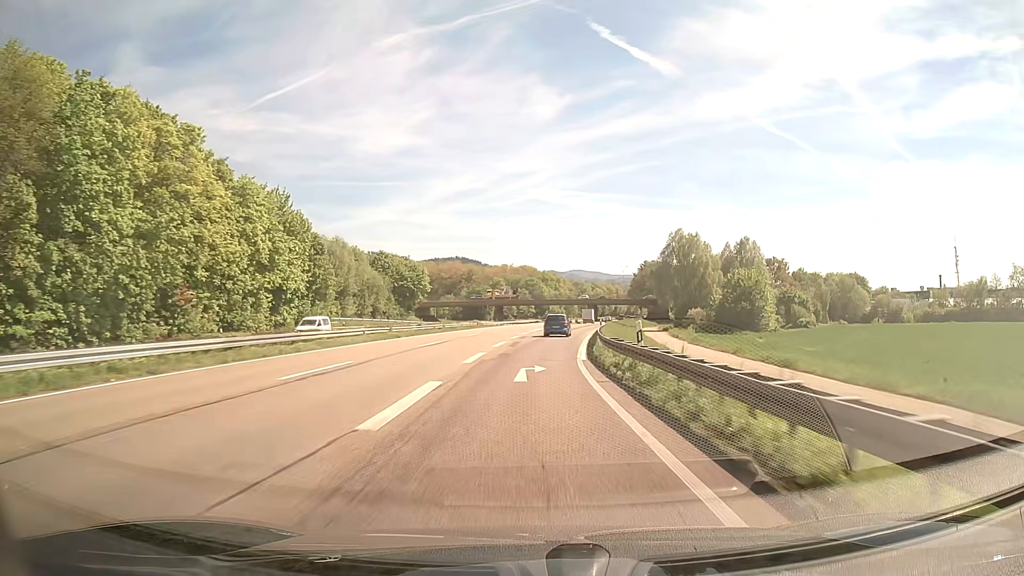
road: trunk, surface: asphalt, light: Day
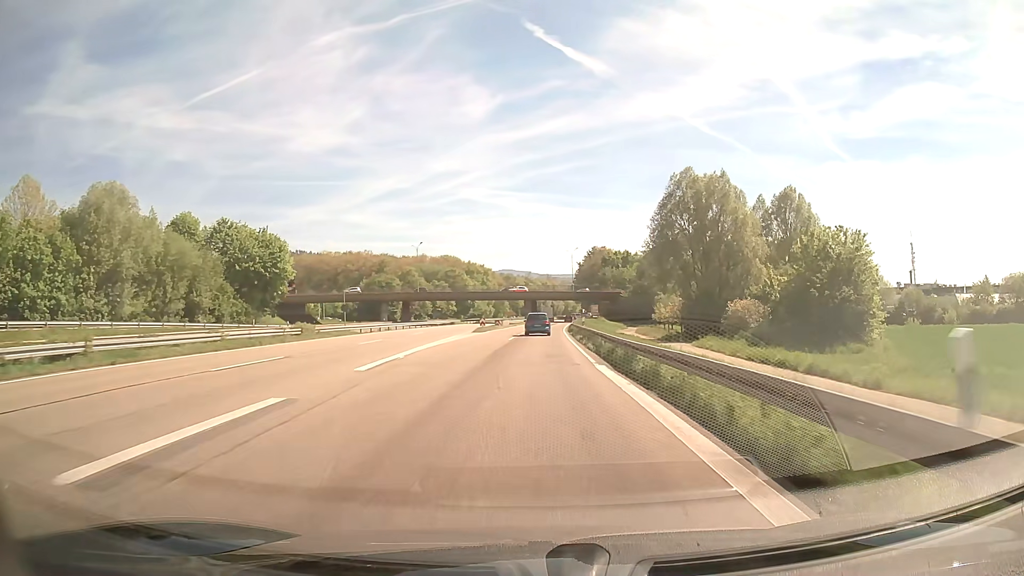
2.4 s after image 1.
(+2.8, +51.2) m; +6°
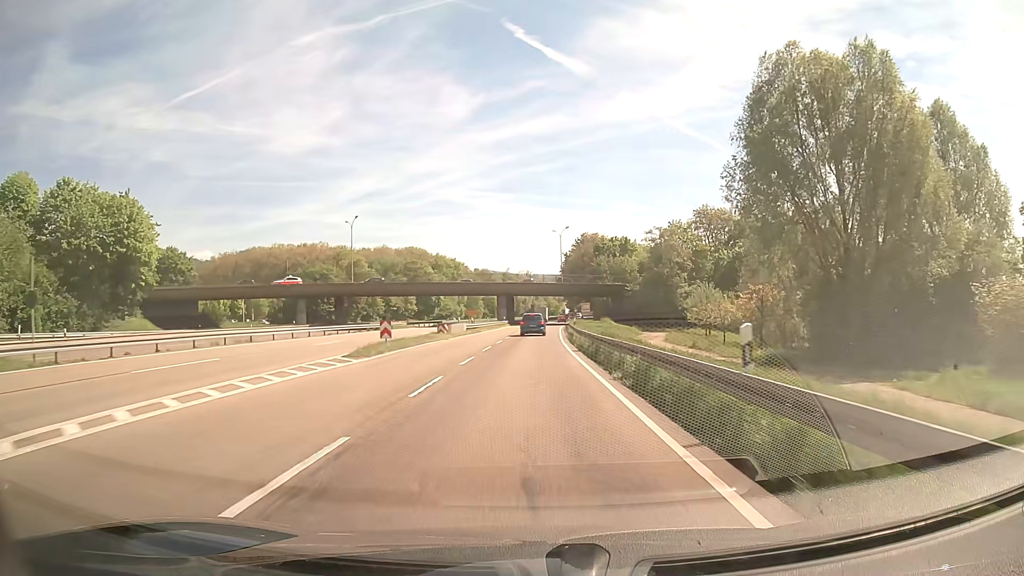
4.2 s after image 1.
(+0.7, +36.0) m; +2°
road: trunk_link
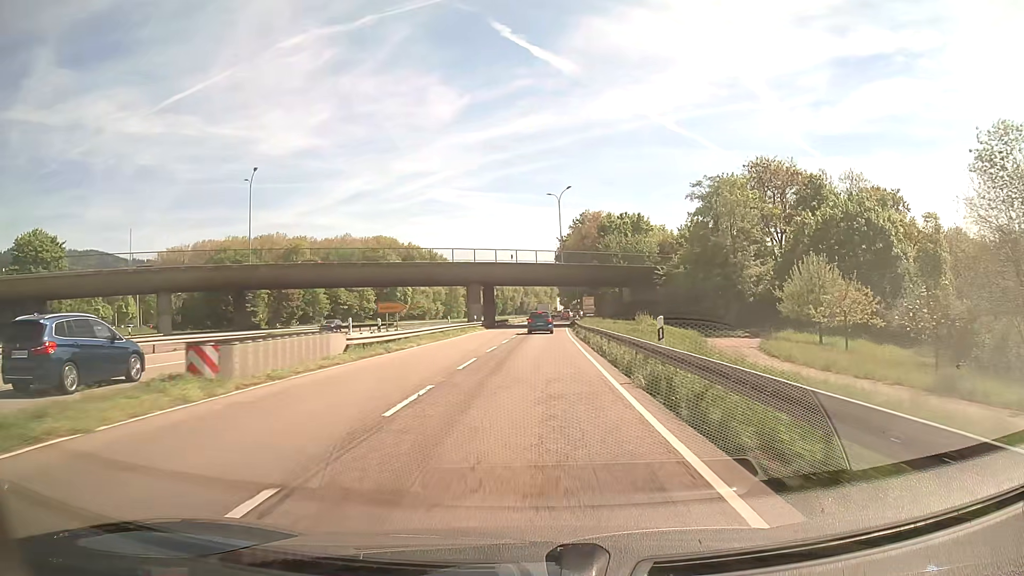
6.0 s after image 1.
(+0.3, +34.0) m; +1°
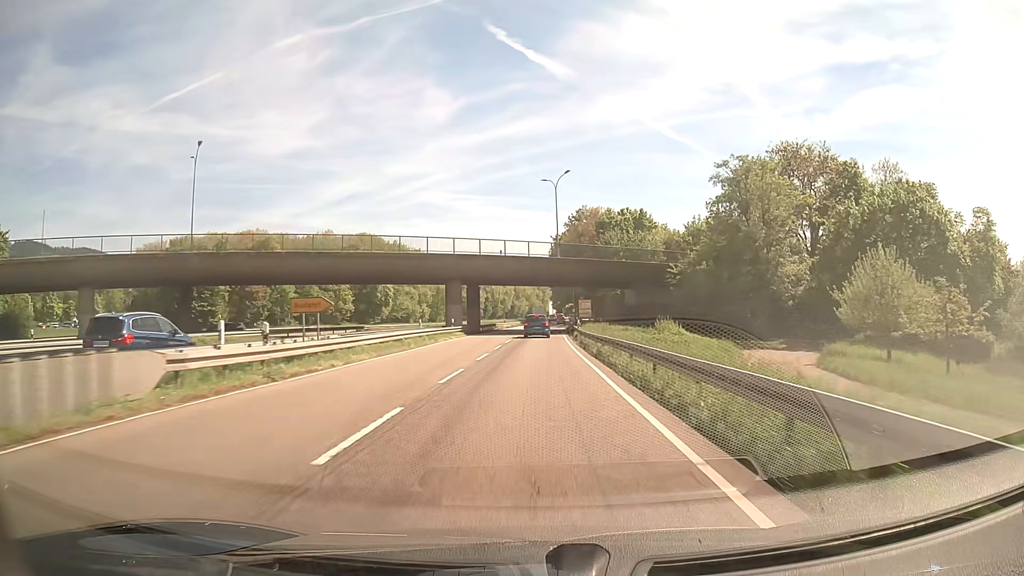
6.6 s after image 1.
(0.0, +10.9) m; 0°
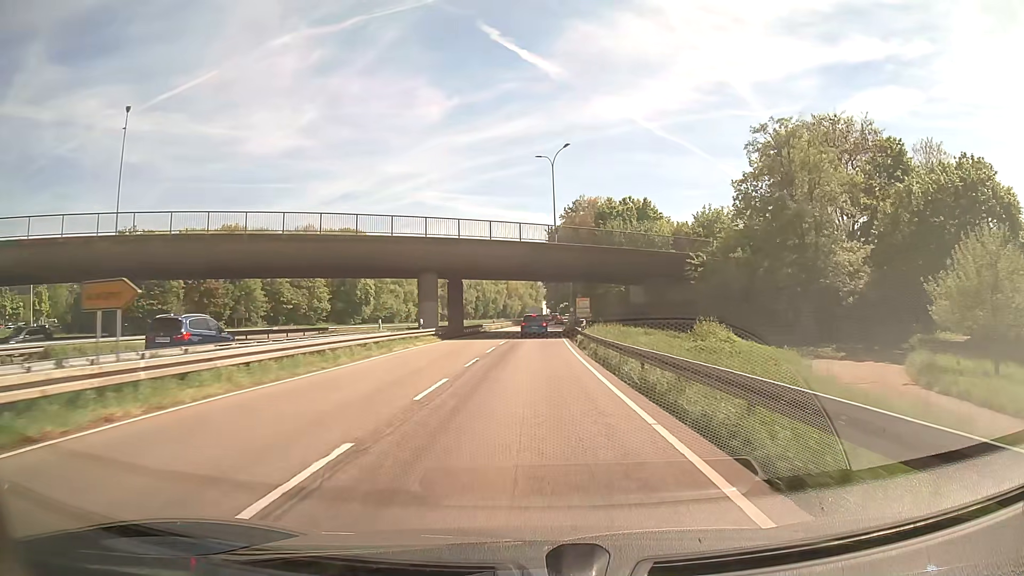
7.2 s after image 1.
(+0.1, +10.7) m; +1°
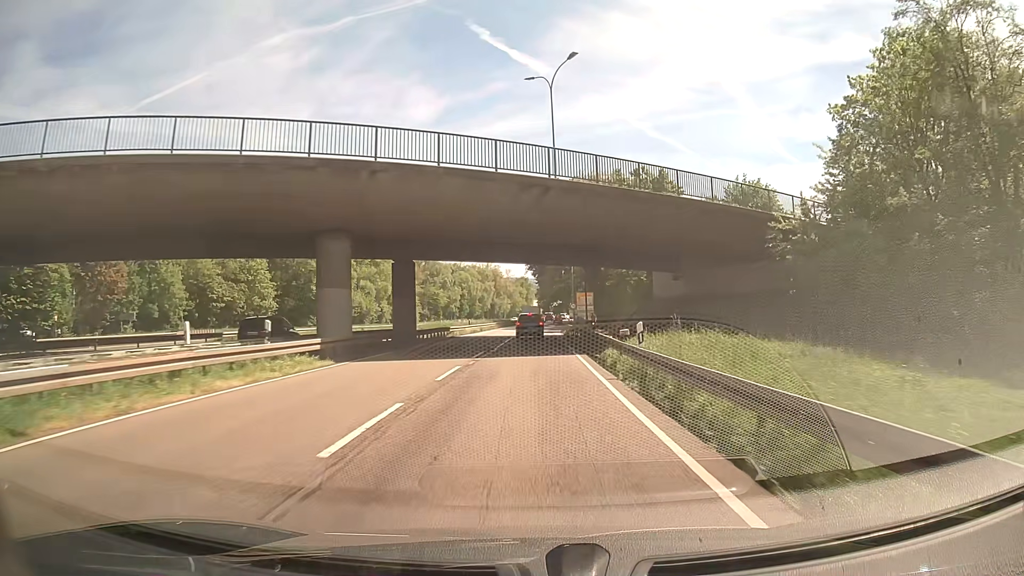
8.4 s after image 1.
(+0.1, +20.7) m; +1°
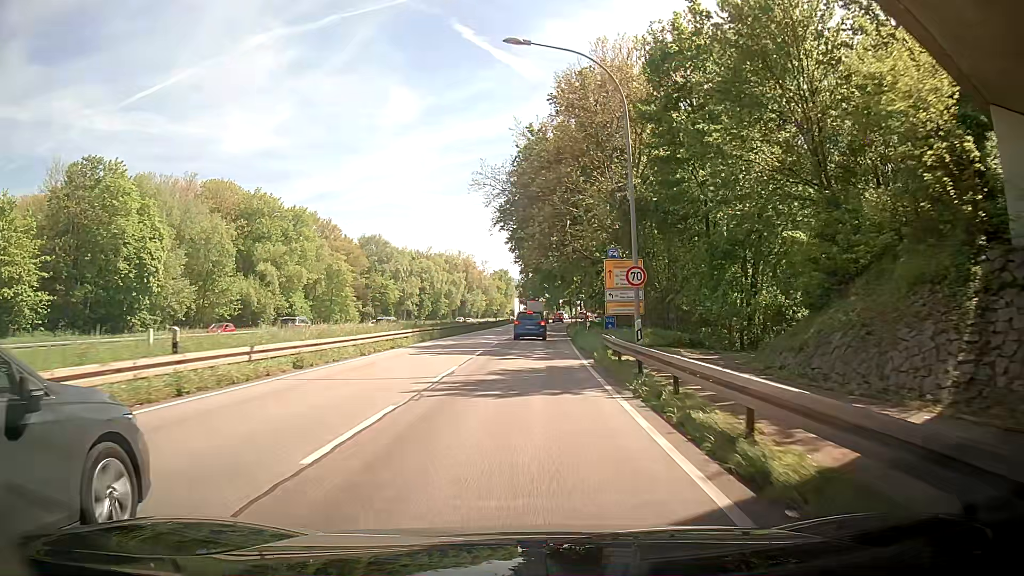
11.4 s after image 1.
(+0.2, +47.8) m; 0°
(0, +10) (0, +20) (+1, +30) (+1, +40) (+1, +50) (+2, +60) (+3, +70) (+3, +80) (+4, +90) (+5, +100) m
